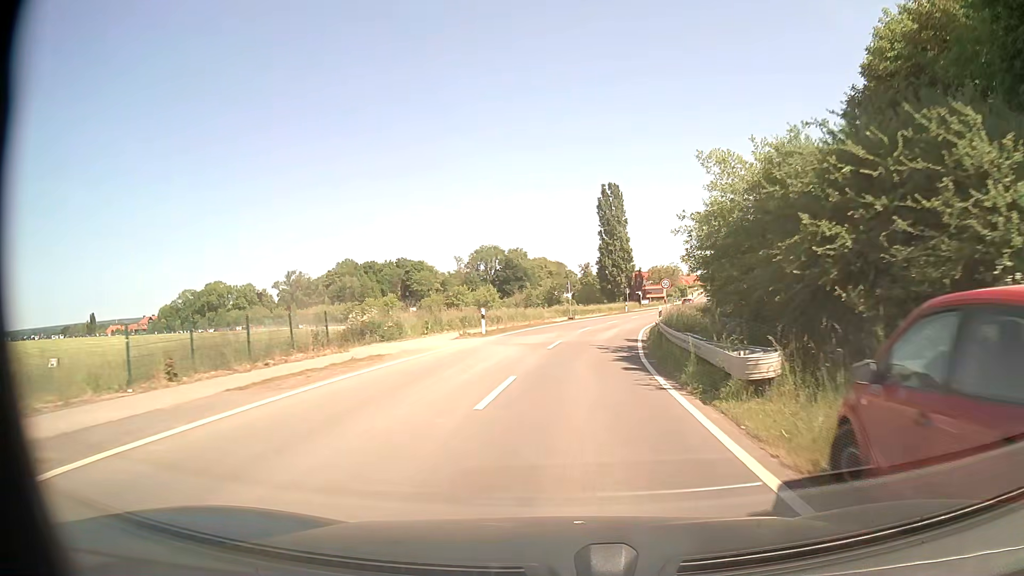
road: tertiary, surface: asphalt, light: Day
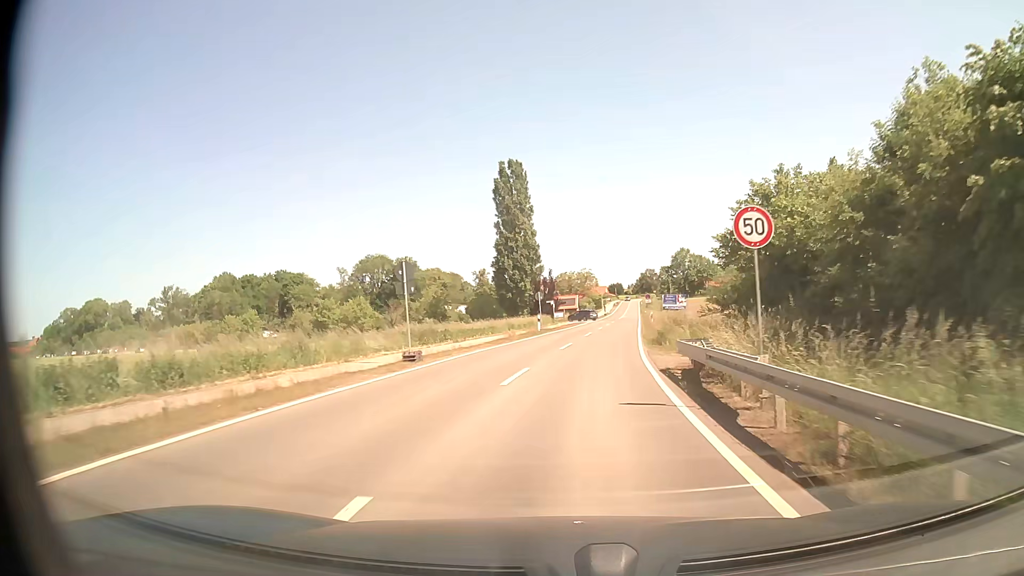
(+2.1, +31.7) m; +8°
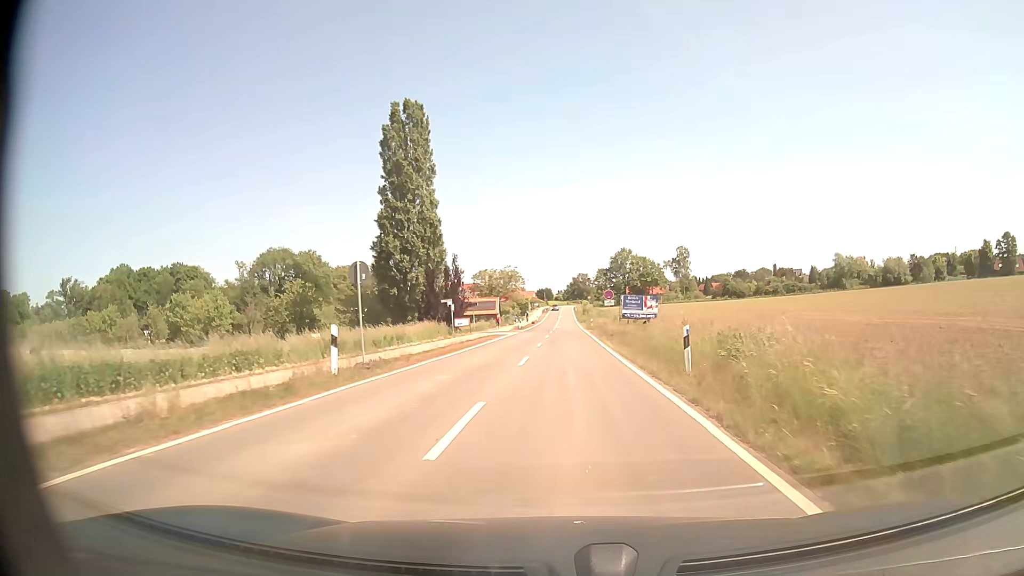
(+1.9, +30.3) m; +6°
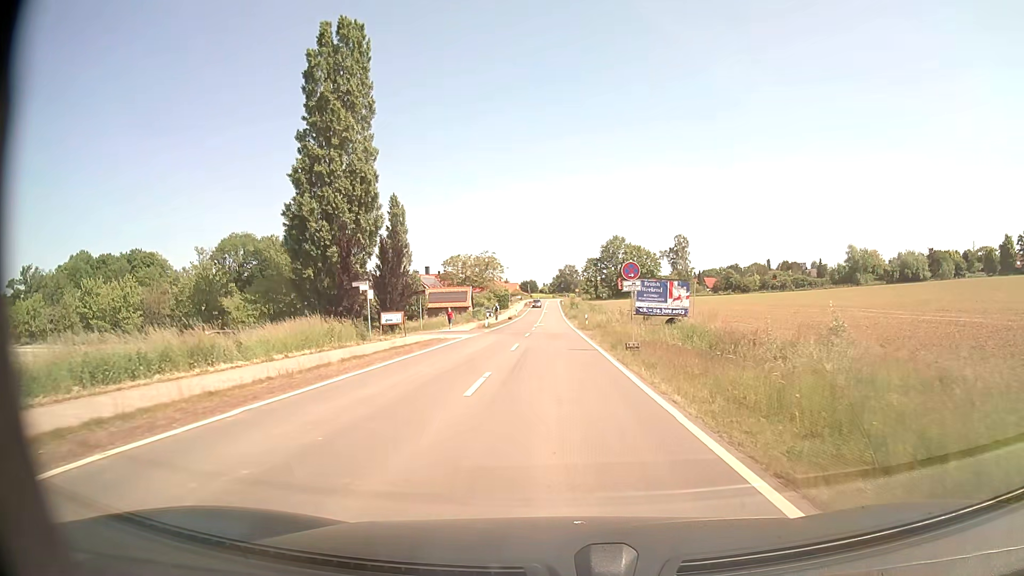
(+0.4, +19.3) m; +2°
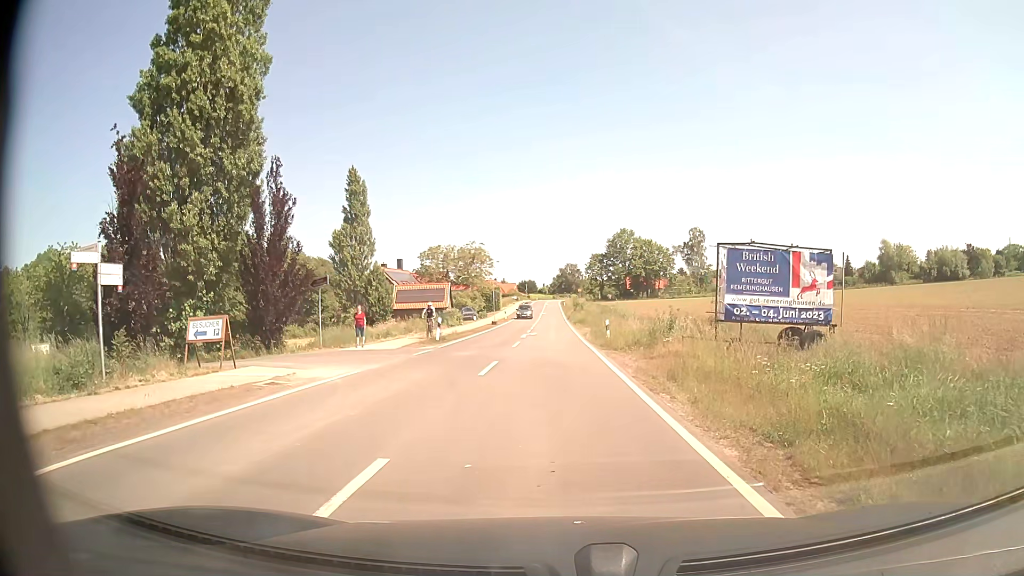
(0.0, +20.0) m; 0°
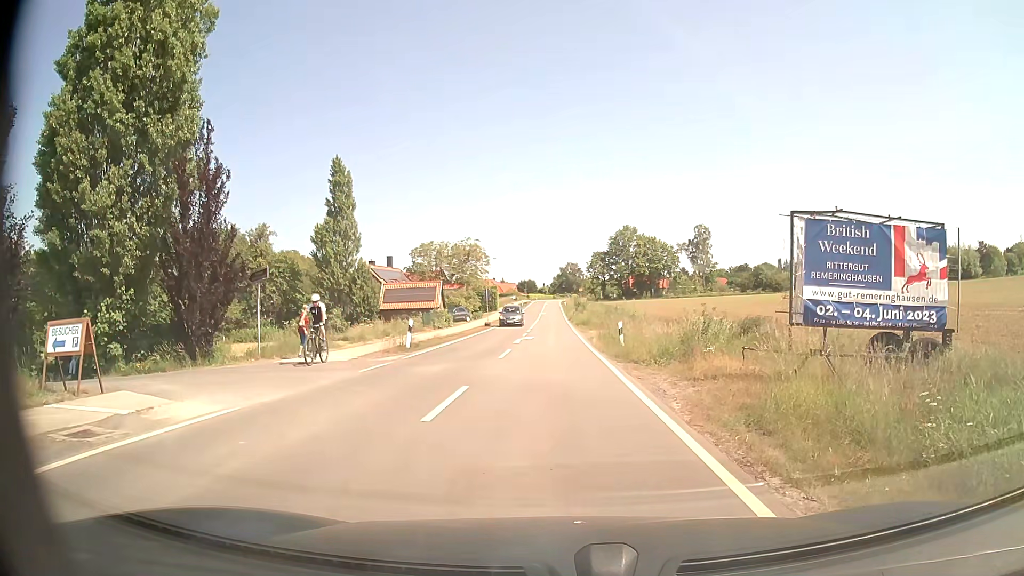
(0.0, +5.8) m; +1°
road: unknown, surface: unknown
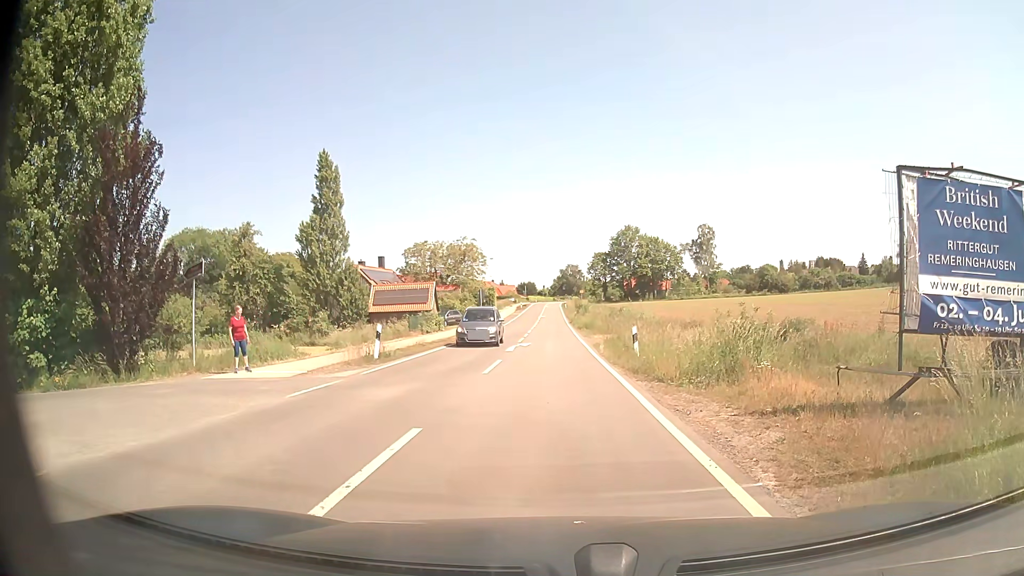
(0.0, +4.2) m; +1°
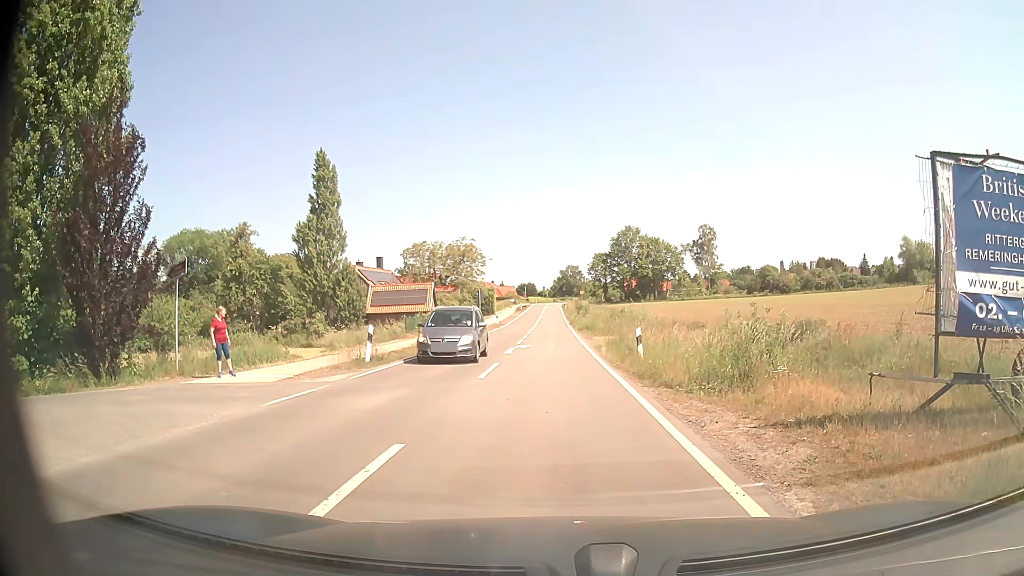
(0.0, +0.9) m; 0°
